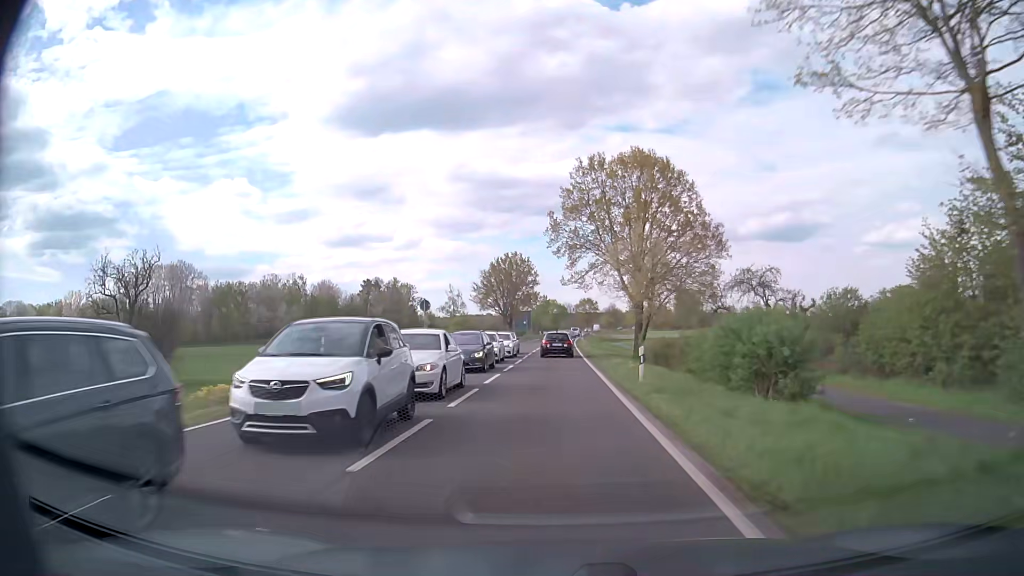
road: primary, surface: asphalt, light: Day
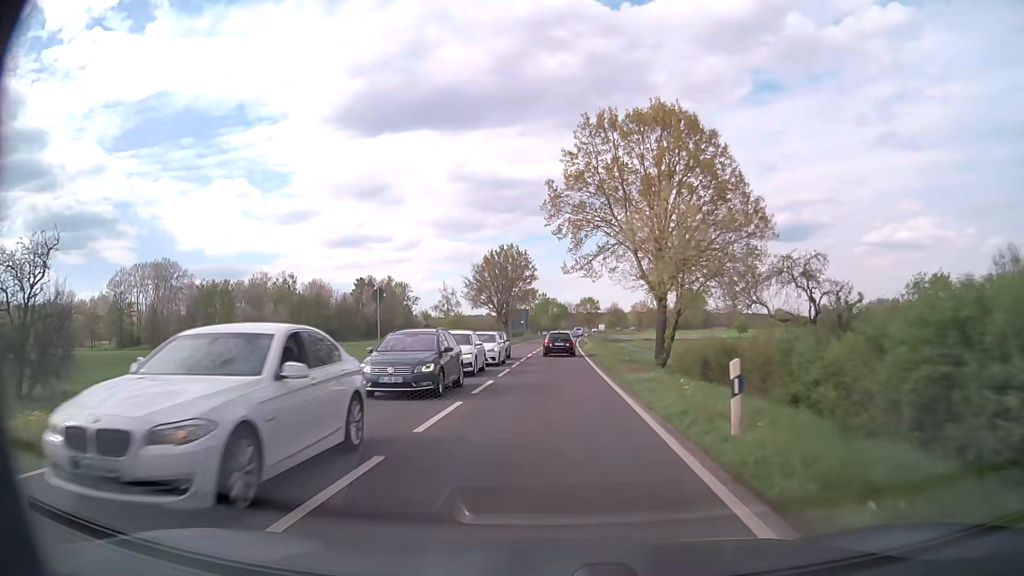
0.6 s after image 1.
(0.0, +9.4) m; 0°
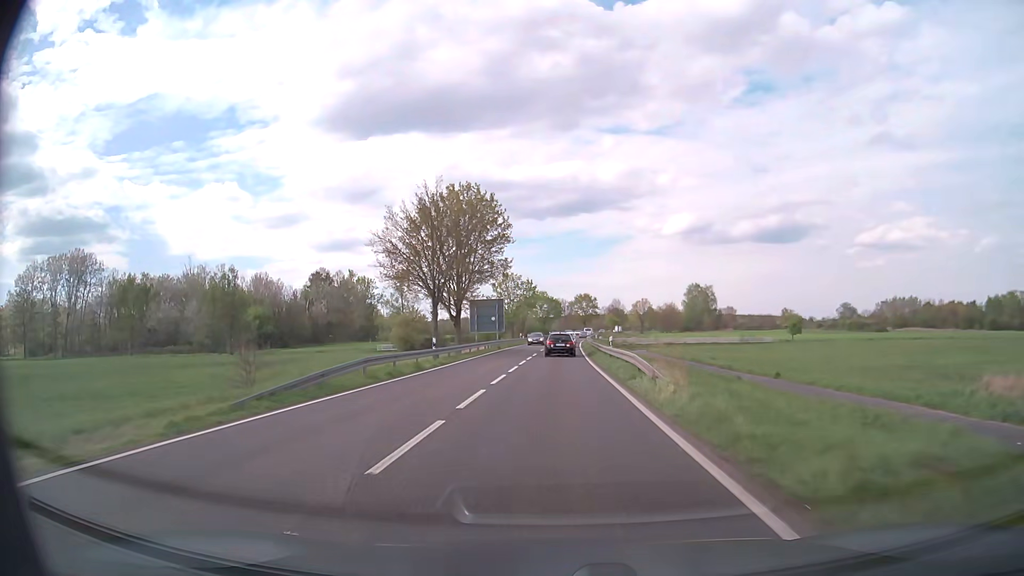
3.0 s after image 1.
(+0.1, +39.7) m; 0°
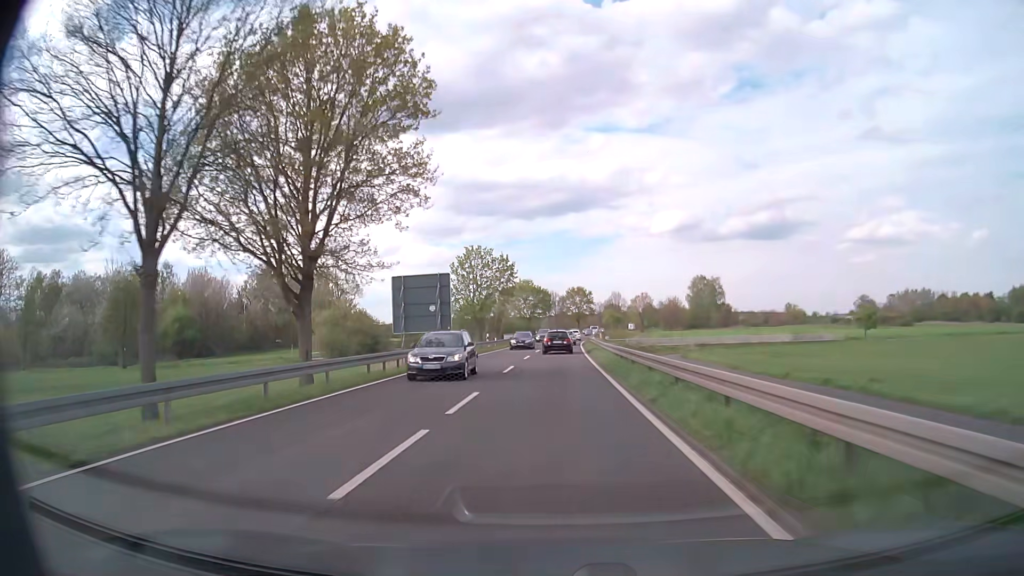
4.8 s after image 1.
(+0.3, +31.6) m; +1°
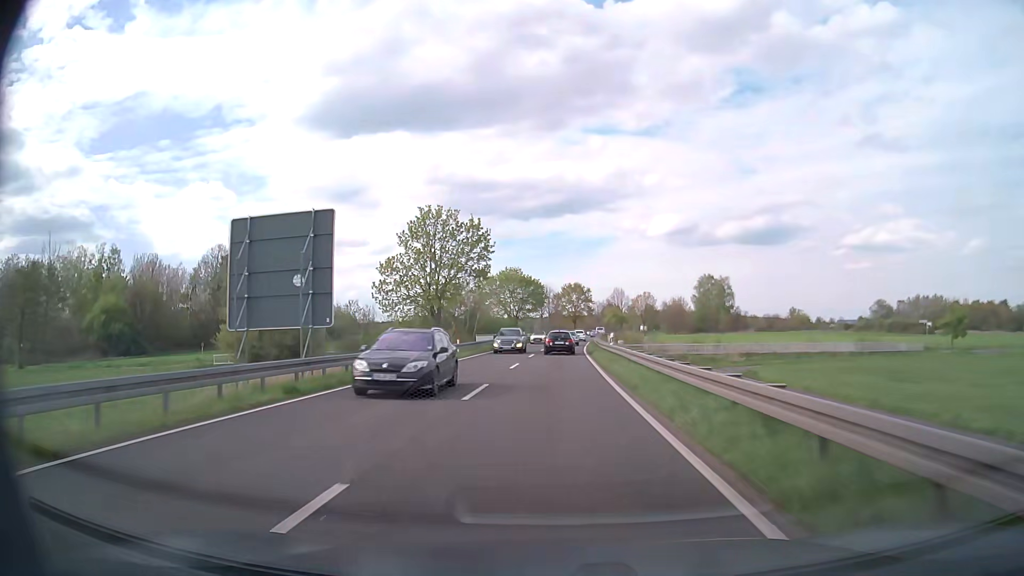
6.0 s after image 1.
(0.0, +21.7) m; 0°
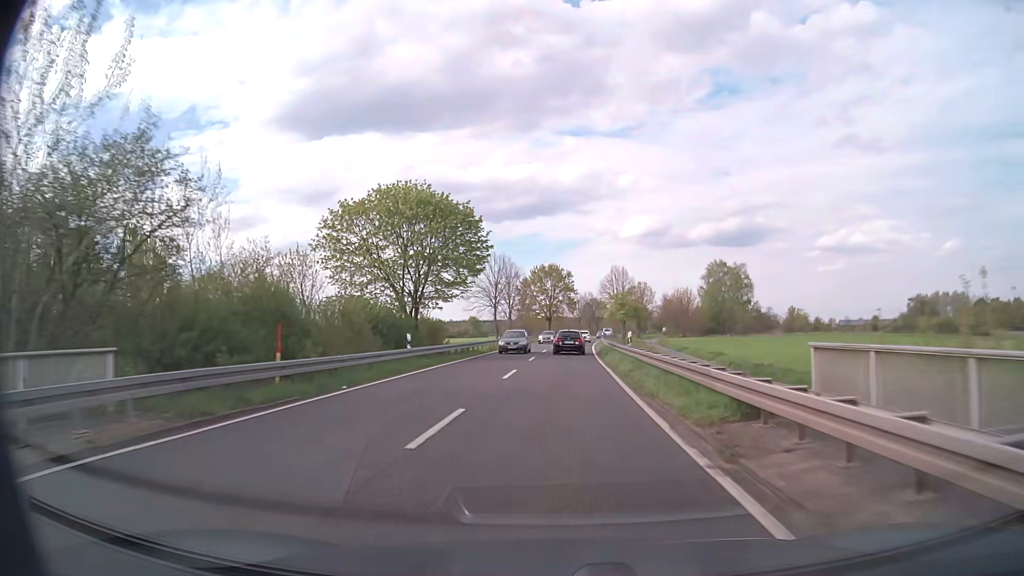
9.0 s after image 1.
(+1.0, +53.9) m; +3°
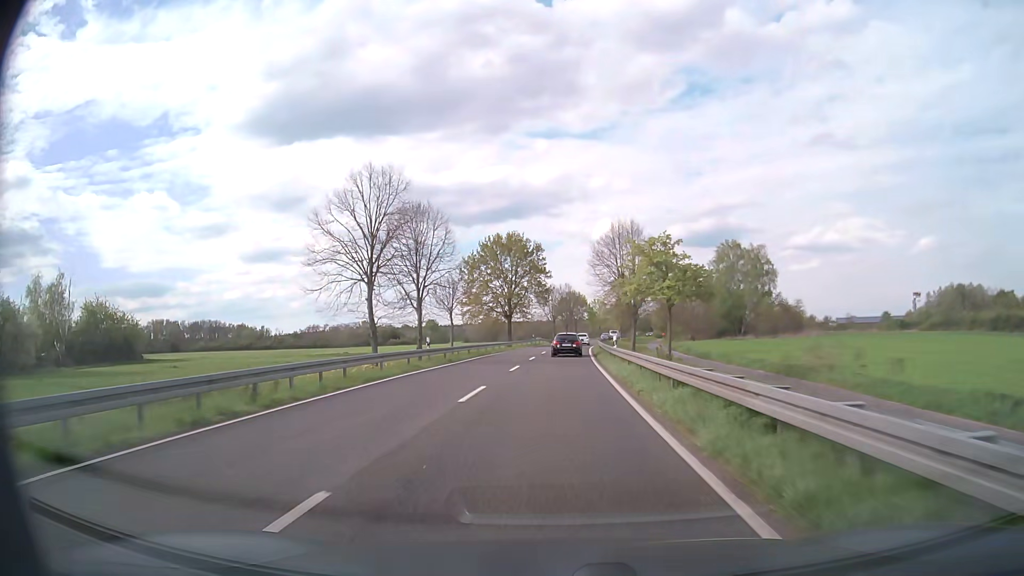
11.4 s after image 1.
(+1.0, +42.6) m; +2°
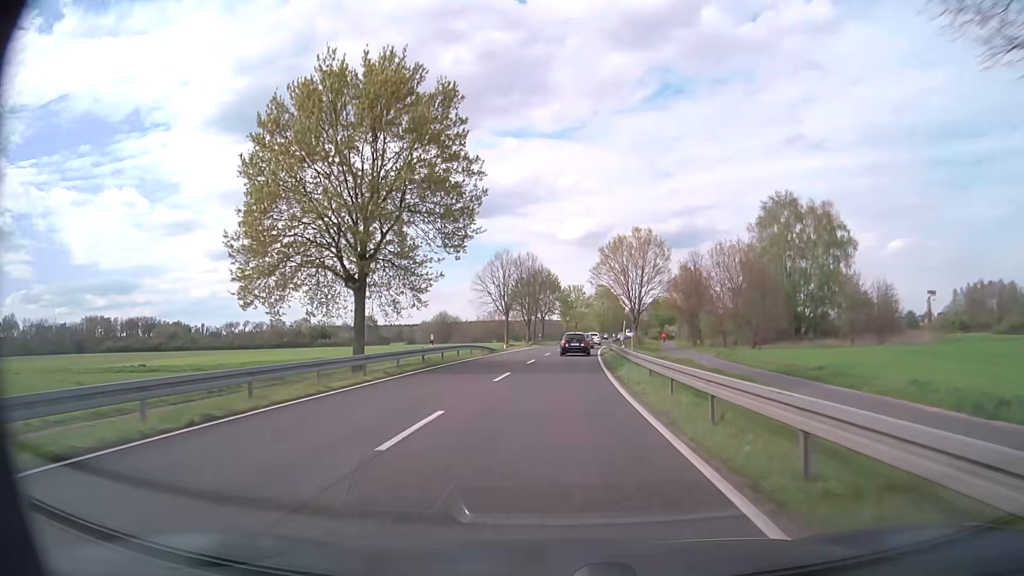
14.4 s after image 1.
(+1.1, +53.8) m; +3°
(0, +10) (0, +20) (+1, +30) (+1, +40) (+2, +50) (+3, +60) (+4, +70) (+5, +80) (+6, +90) (+7, +100) m
